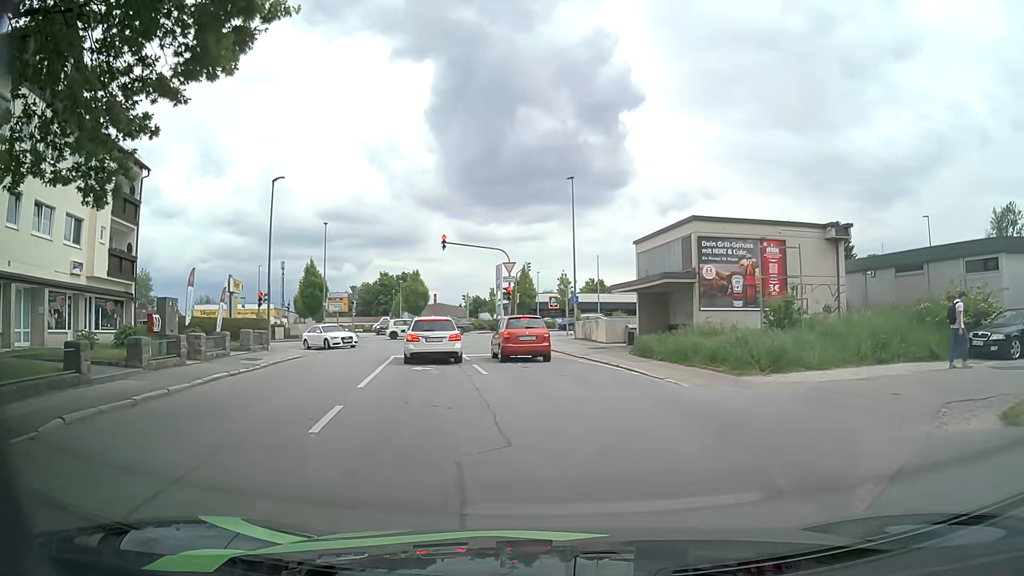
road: residential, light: Day
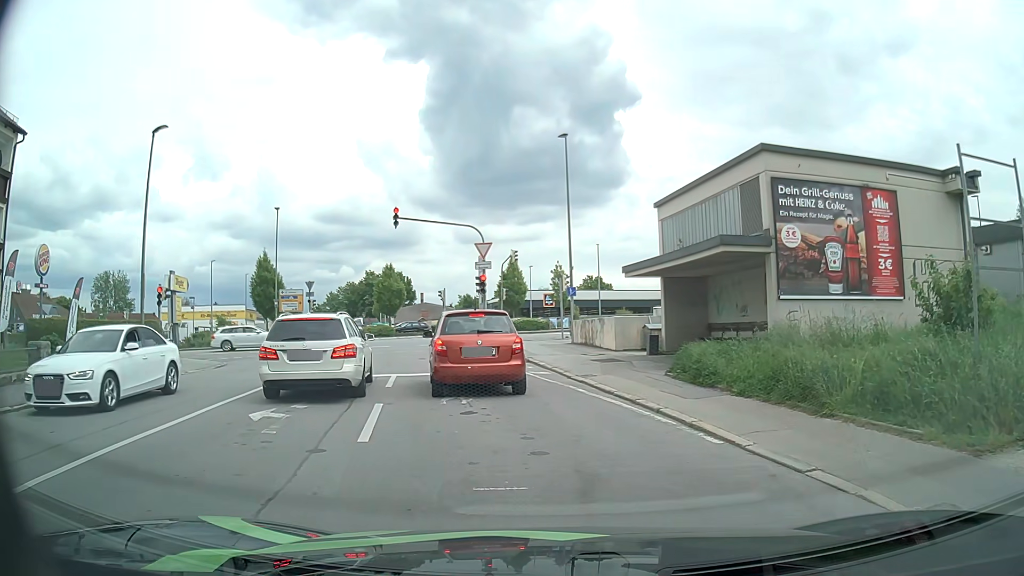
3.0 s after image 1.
(+0.4, +9.8) m; 0°
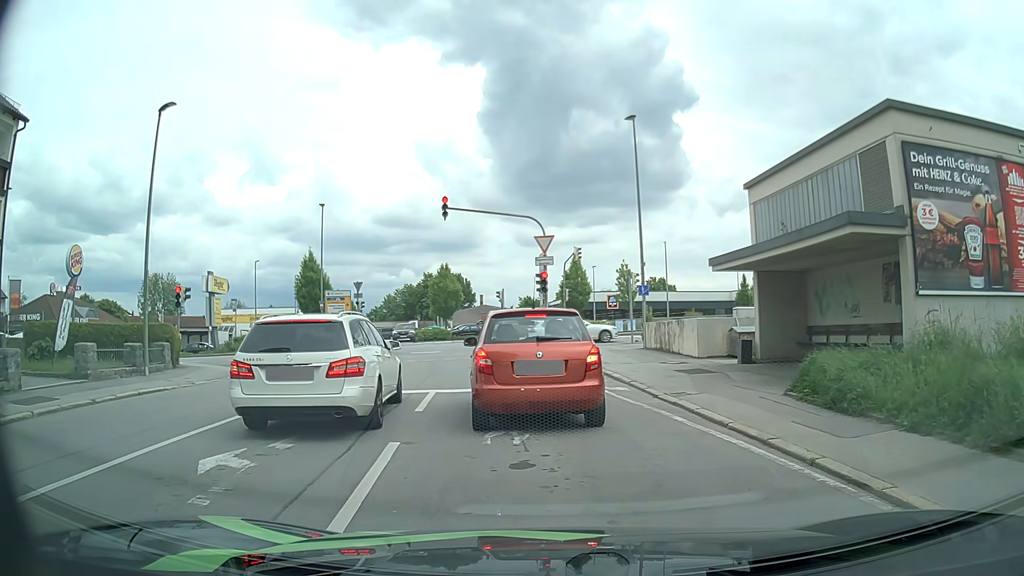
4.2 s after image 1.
(-0.2, +3.3) m; -5°
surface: asphalt
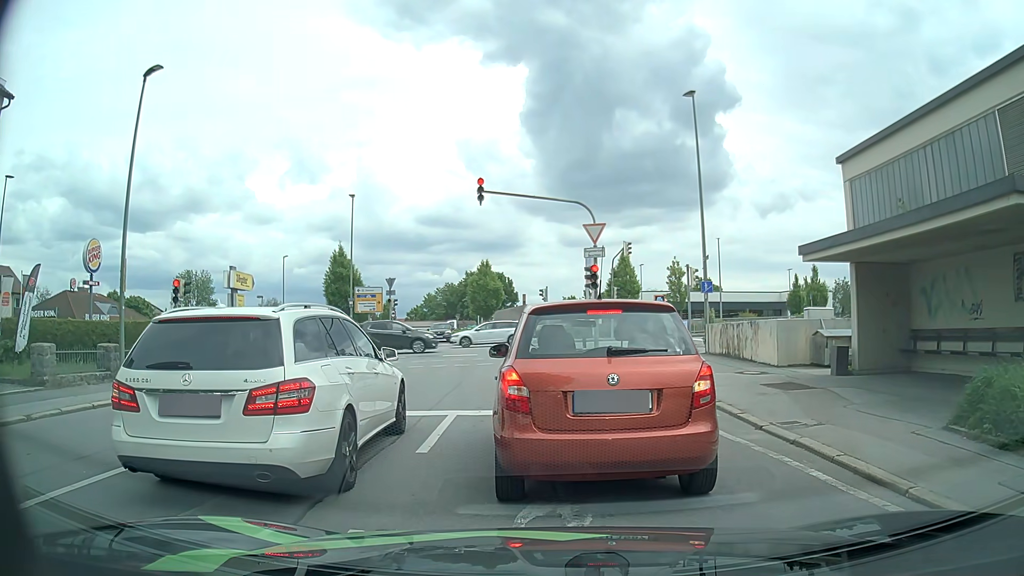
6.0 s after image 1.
(-0.2, +3.1) m; -4°
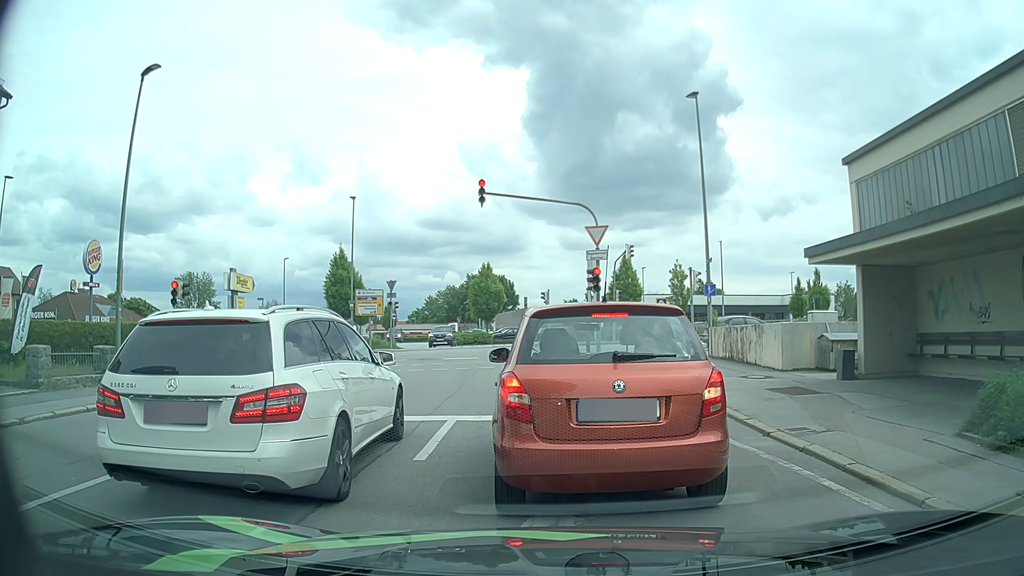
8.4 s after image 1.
(0.0, +0.3) m; 0°
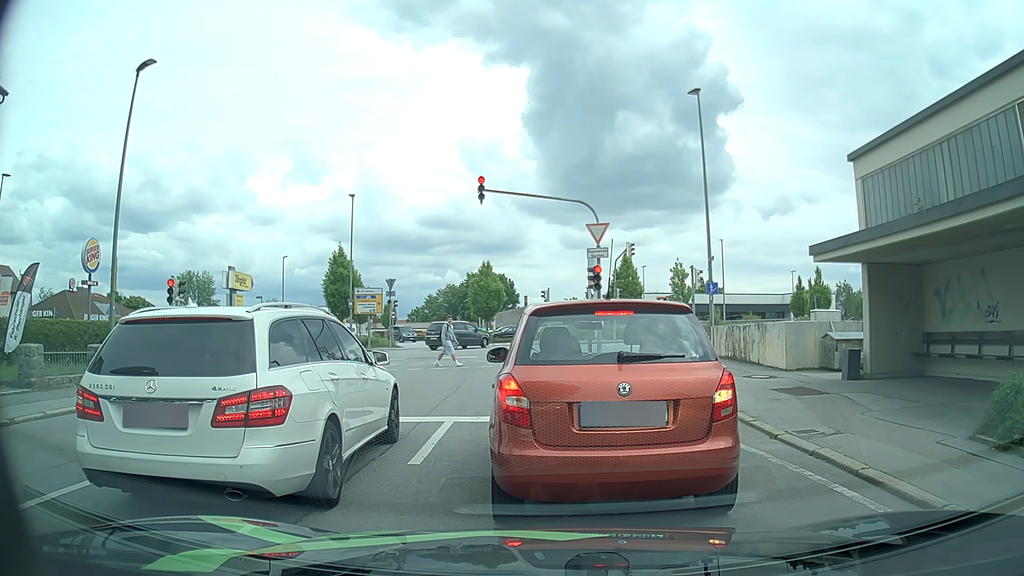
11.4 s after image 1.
(0.0, +0.4) m; 0°
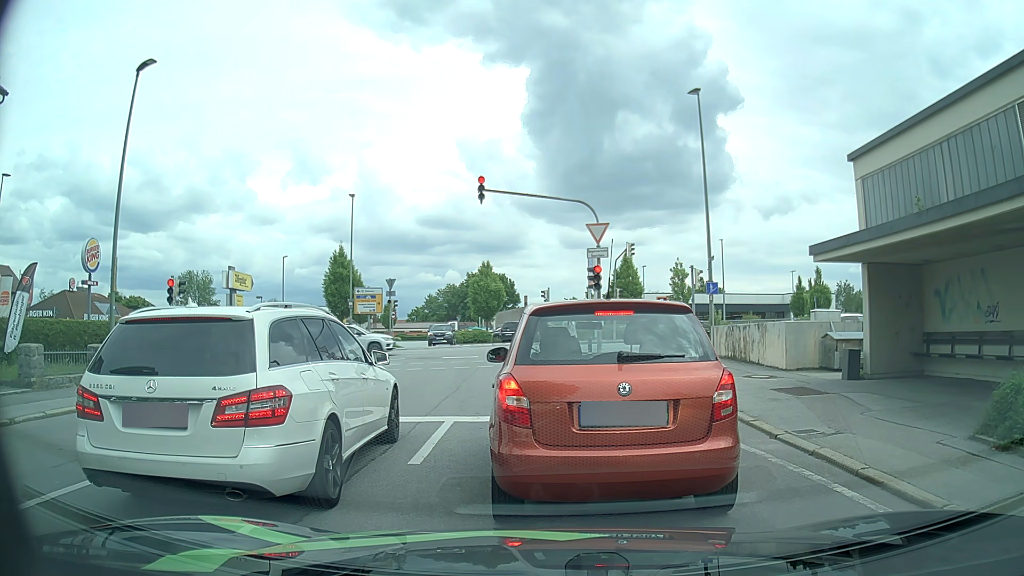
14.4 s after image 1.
(0.0, 0.0) m; 0°
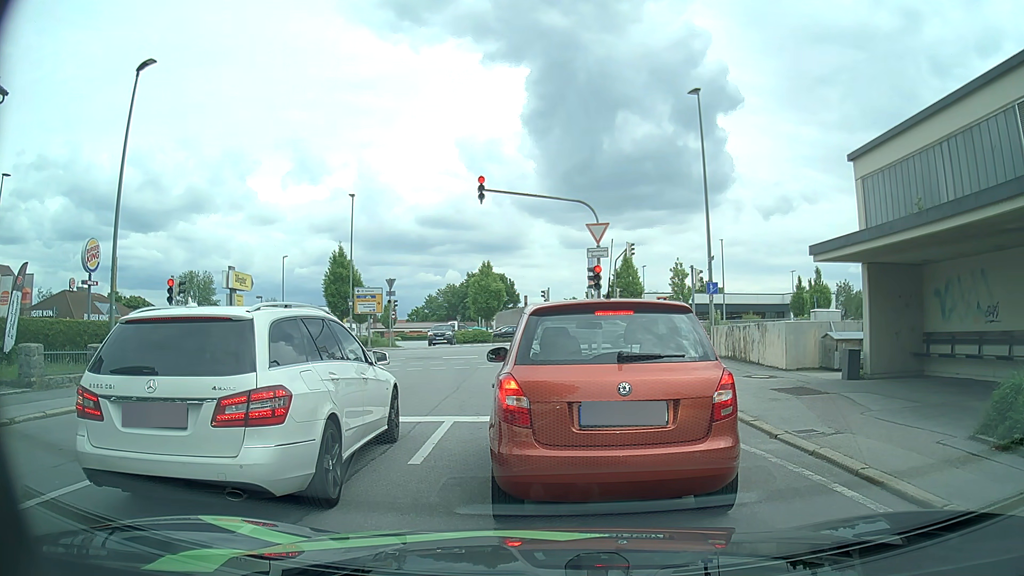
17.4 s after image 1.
(0.0, 0.0) m; 0°
